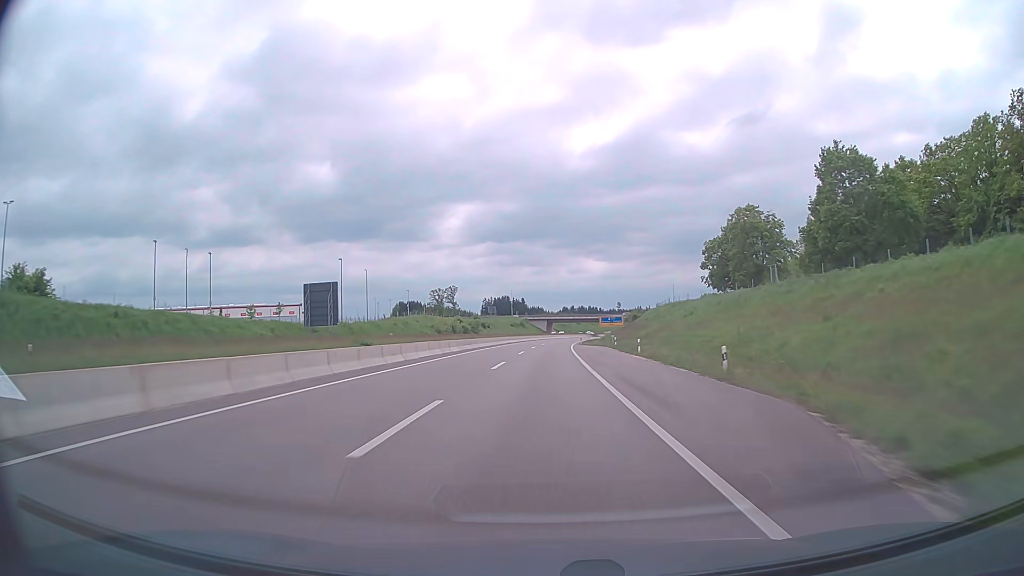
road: trunk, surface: asphalt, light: Day
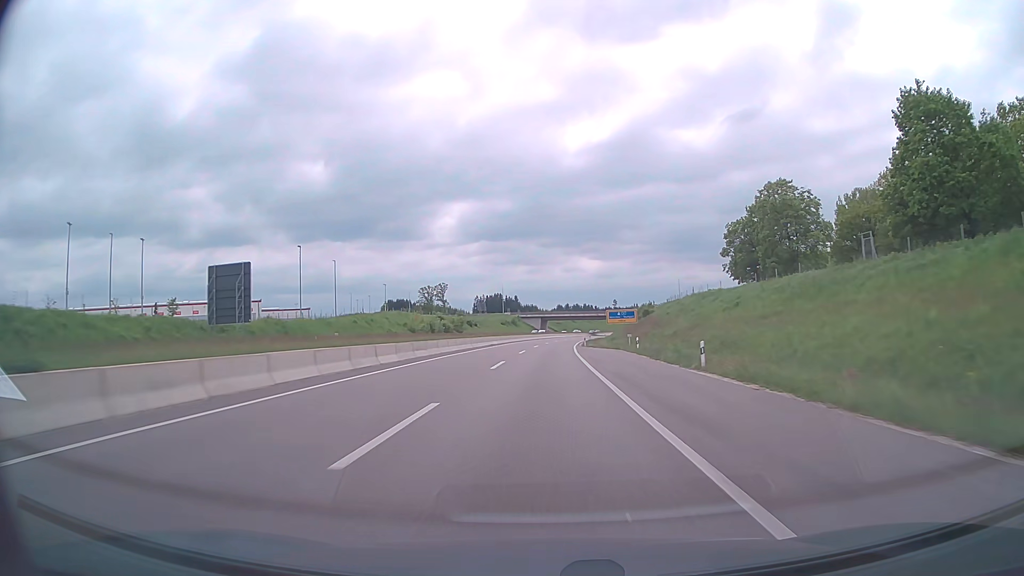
(+0.1, +18.8) m; 0°
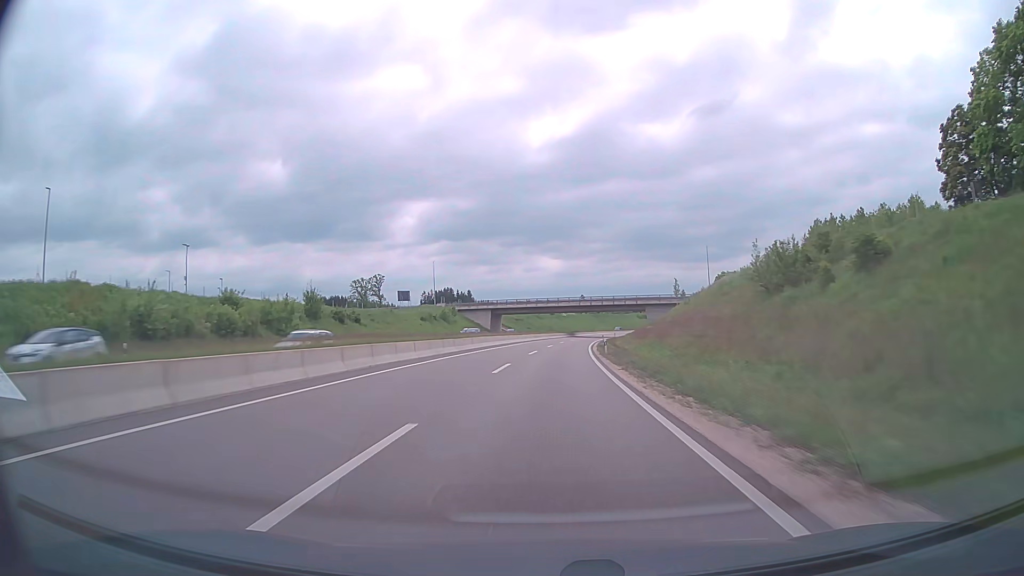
(+1.8, +75.1) m; +3°
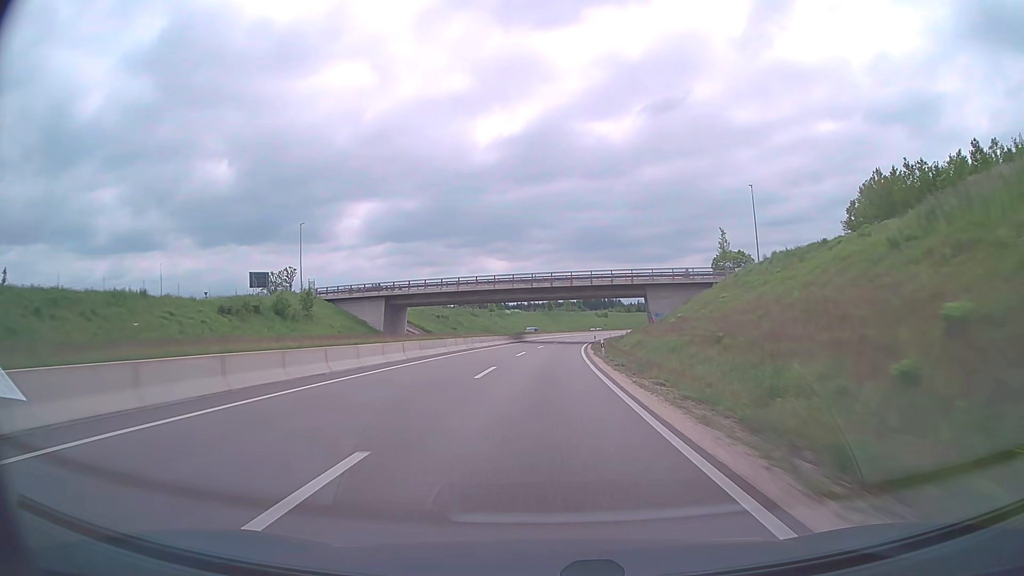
(+2.2, +56.3) m; +5°
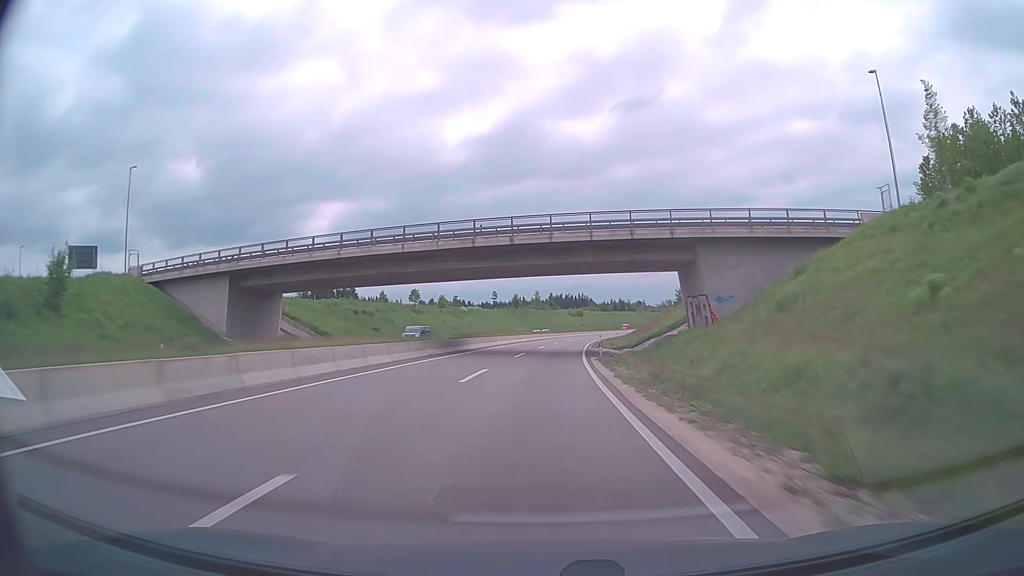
(+0.9, +37.3) m; +3°
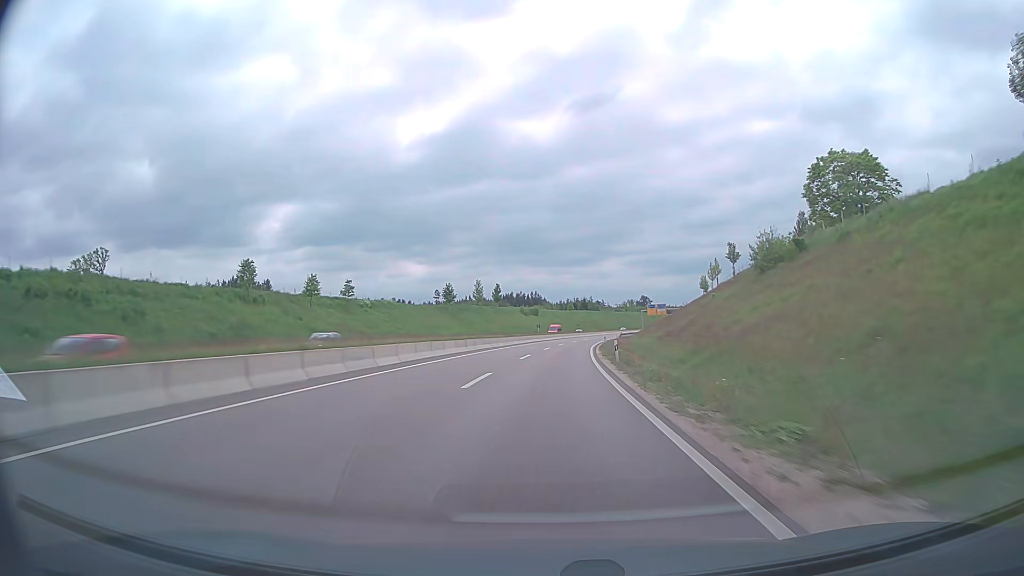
(+1.9, +55.9) m; +4°
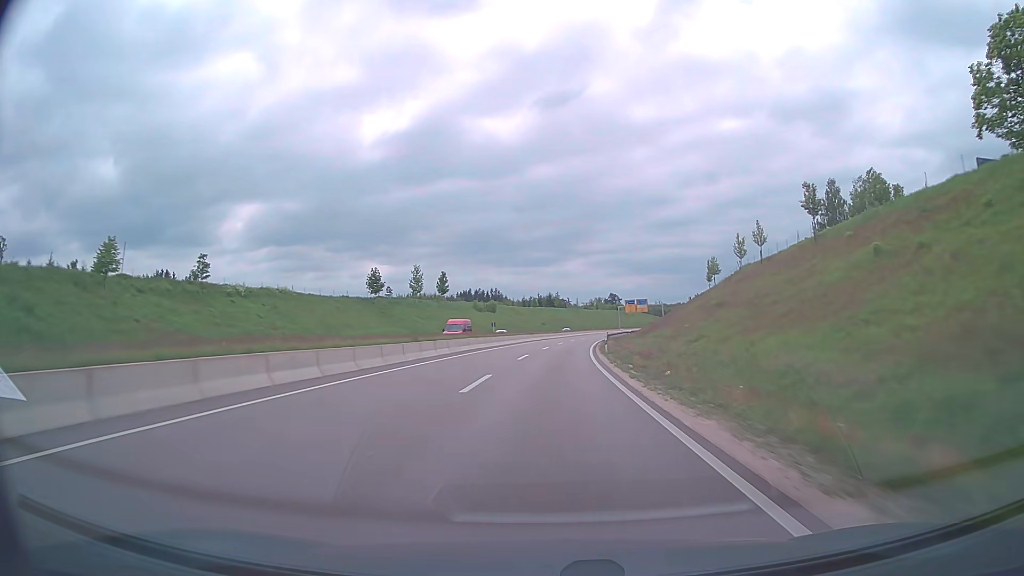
(+0.8, +37.3) m; +3°
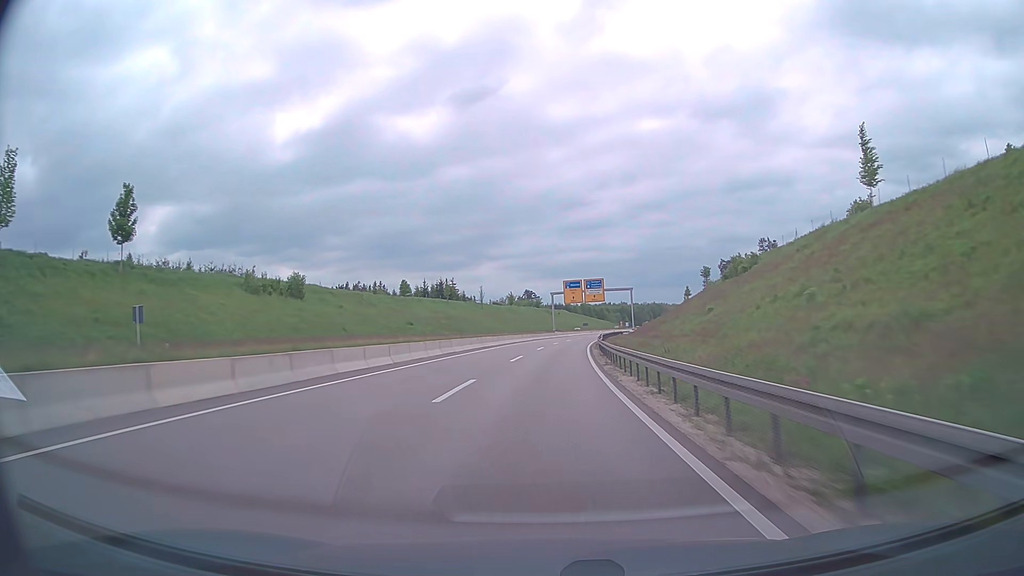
(+6.3, +91.6) m; +8°
(0, +10) (0, +20) (+1, +30) (+1, +40) (+2, +50) (+2, +60) (+3, +70) (+4, +80) (+5, +90) (+6, +100) m
